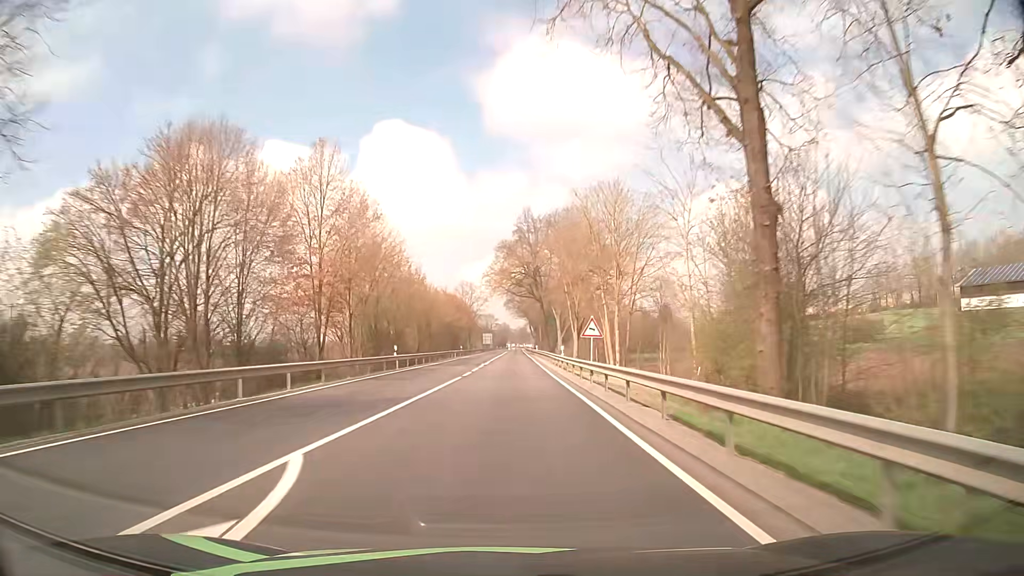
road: primary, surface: asphalt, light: Day
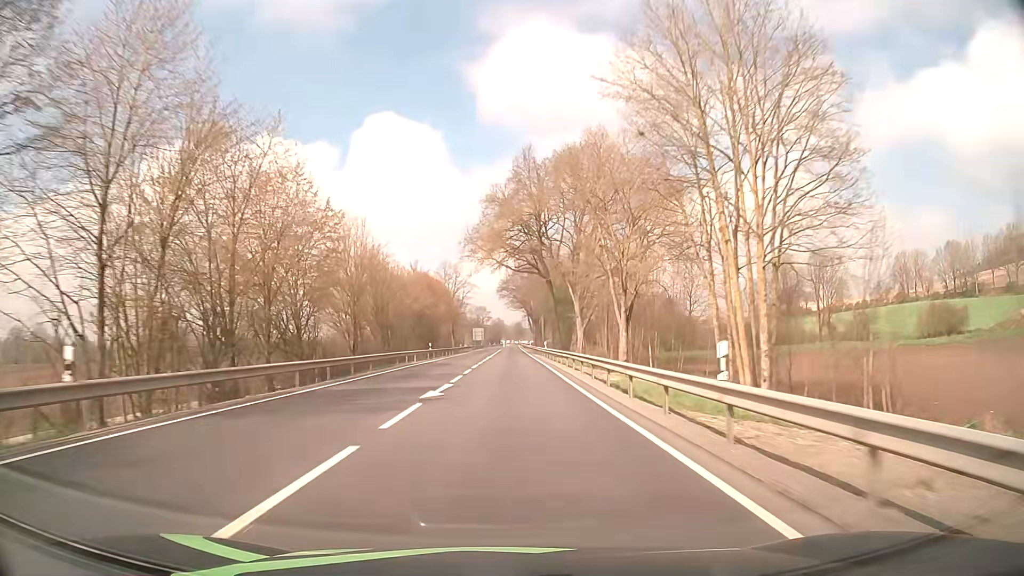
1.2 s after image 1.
(+0.2, +31.6) m; +1°
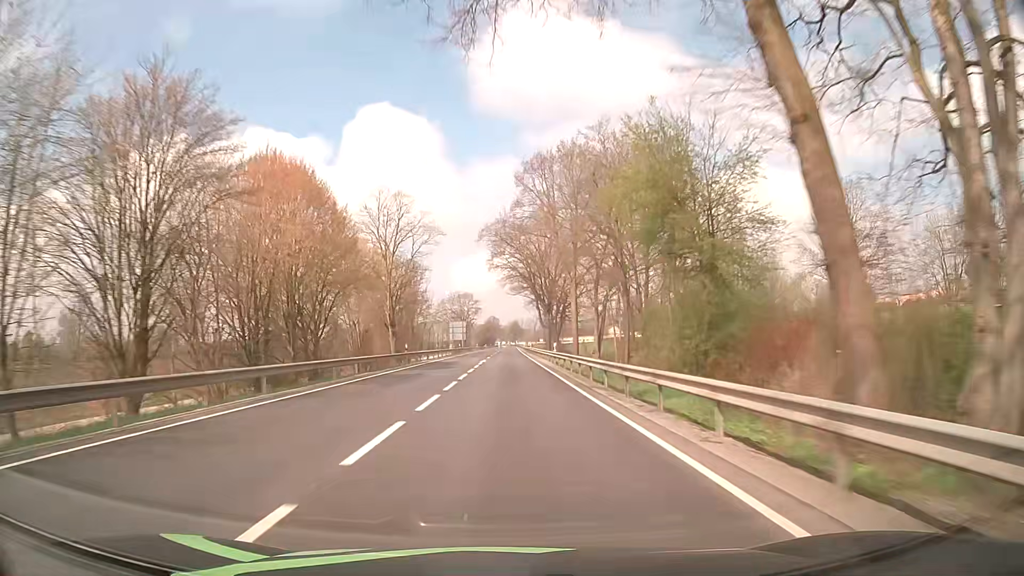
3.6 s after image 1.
(+0.3, +63.3) m; 0°
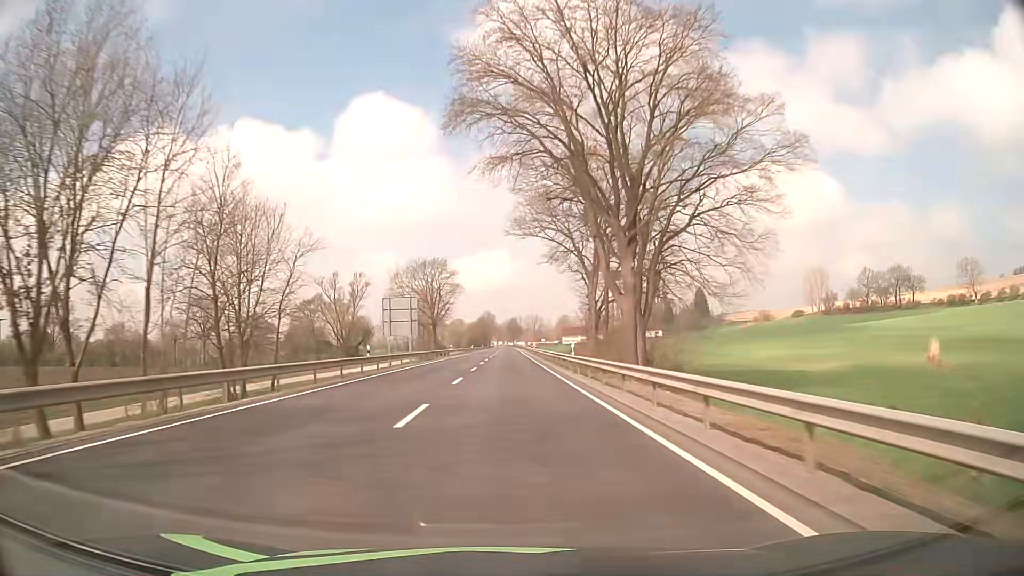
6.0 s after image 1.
(0.0, +63.4) m; 0°
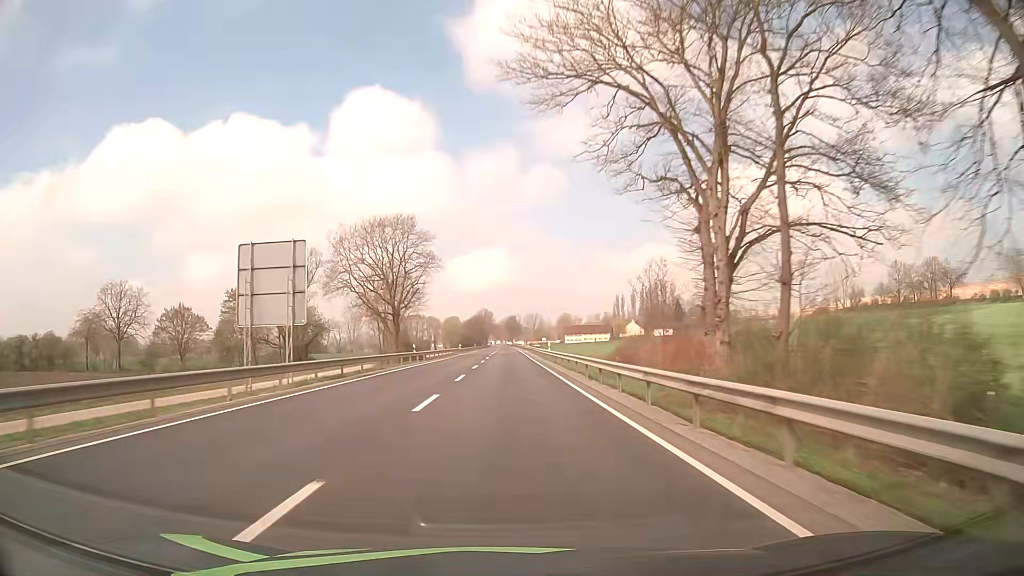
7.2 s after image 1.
(0.0, +31.7) m; 0°
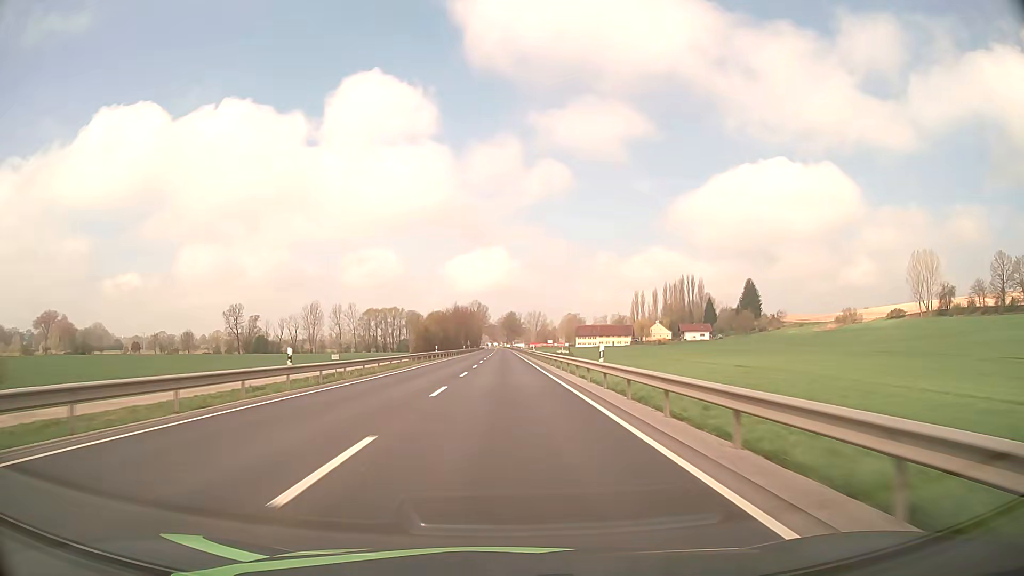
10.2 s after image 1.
(0.0, +79.2) m; 0°
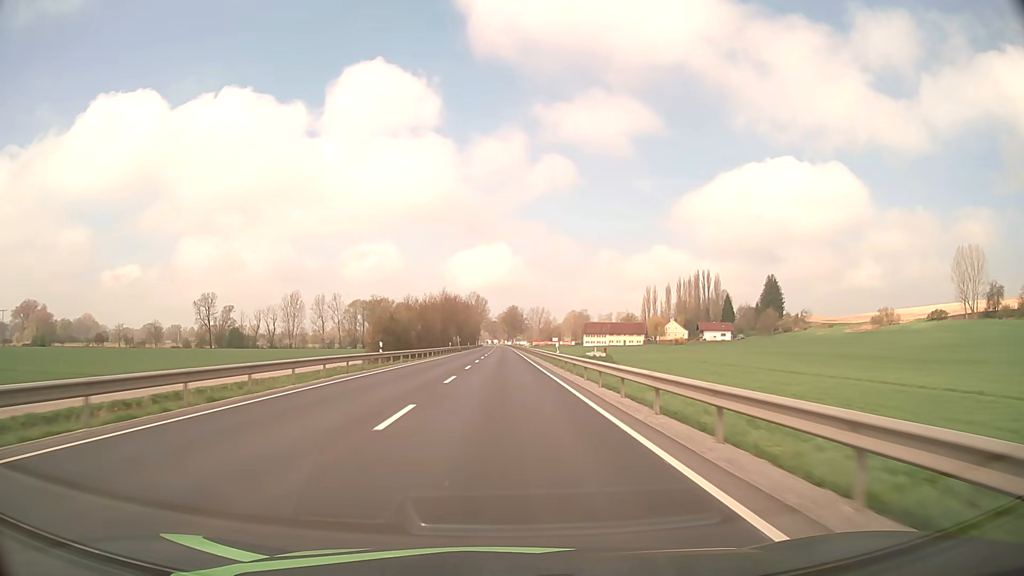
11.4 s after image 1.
(+0.1, +31.6) m; 0°
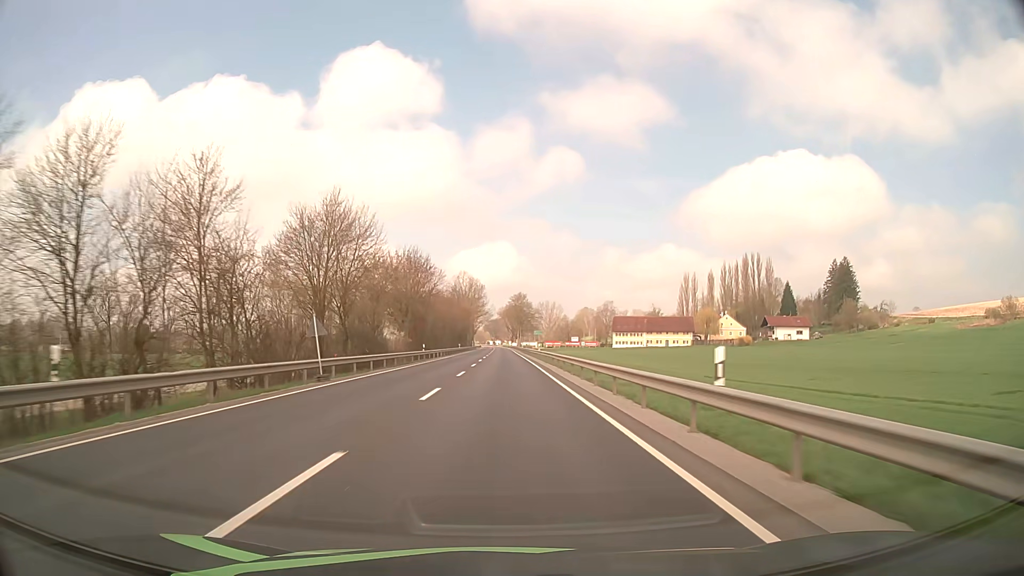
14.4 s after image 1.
(-0.1, +79.1) m; 0°
(0, +10) (0, +20) (0, +30) (0, +40) (0, +50) (0, +60) (0, +70) (0, +80) (0, +90) (0, +100) m
